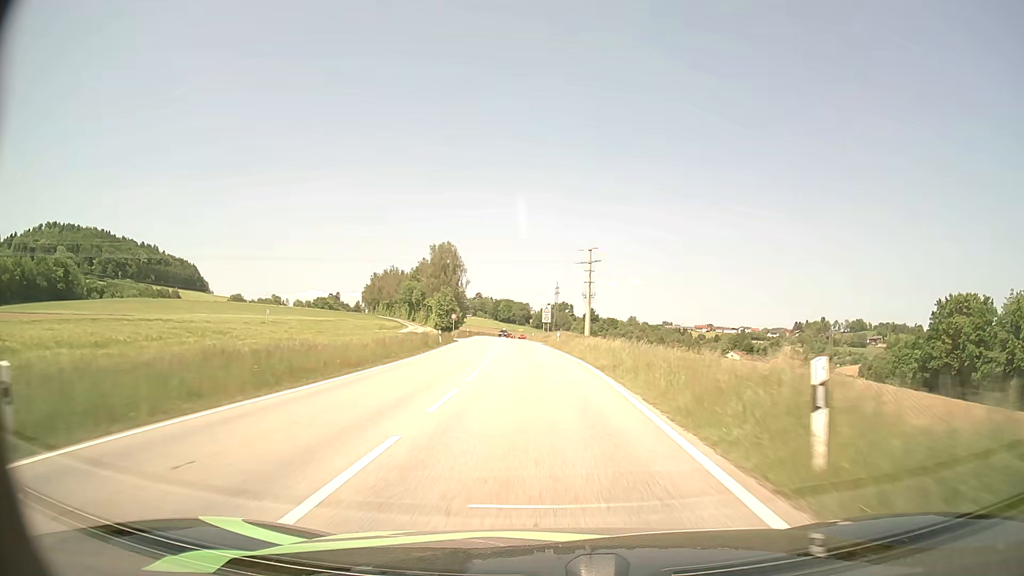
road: secondary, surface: asphalt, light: Day
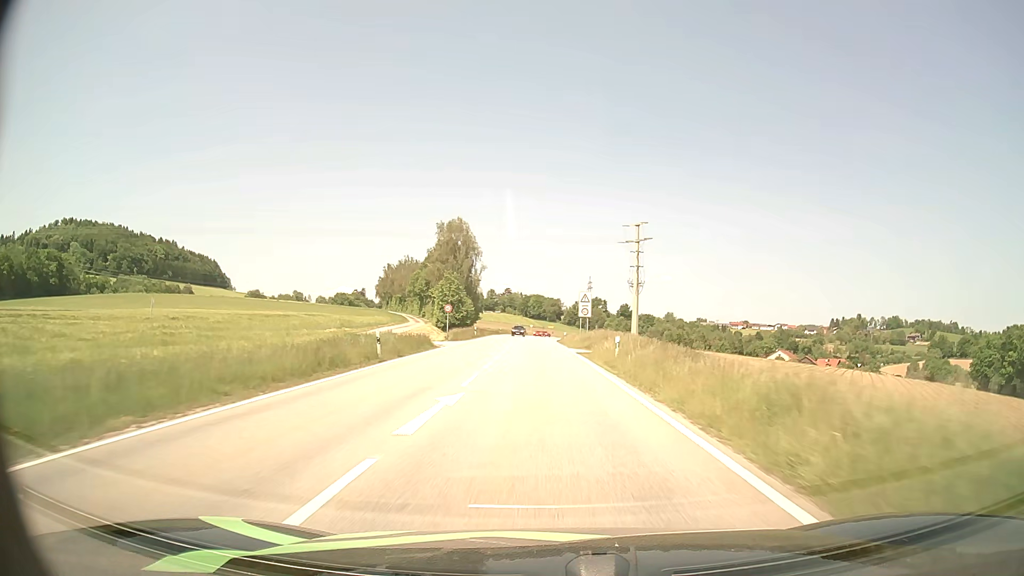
(-0.6, +25.9) m; -3°
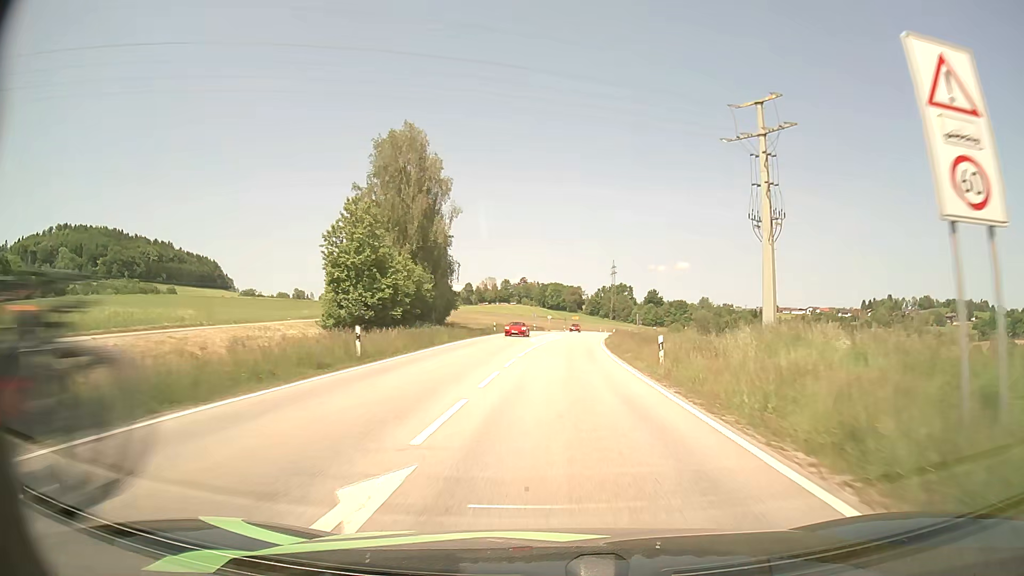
(-1.1, +48.7) m; -2°
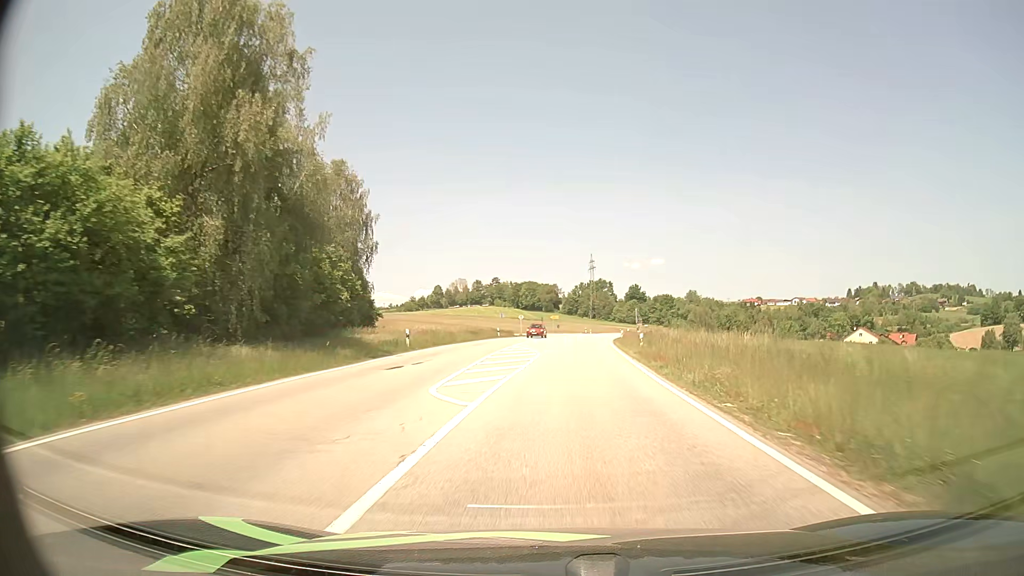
(+0.6, +31.9) m; +2°
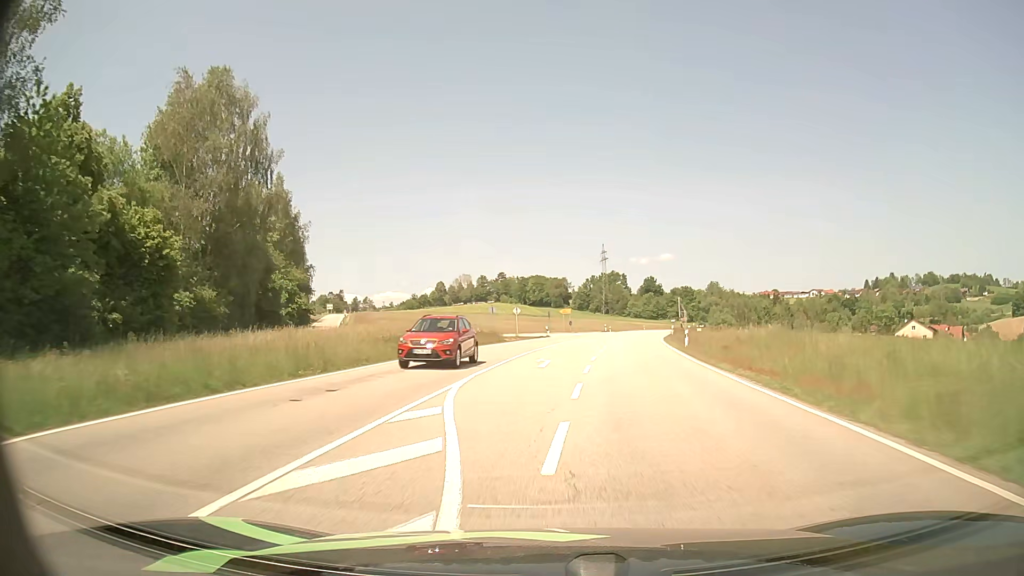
(+0.1, +29.8) m; -1°
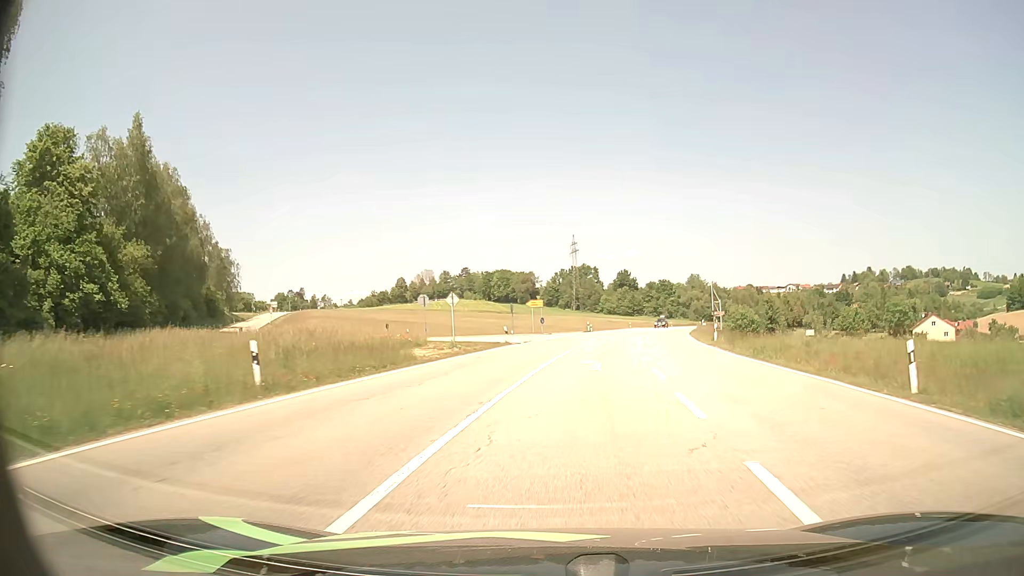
(+0.2, +26.8) m; +2°
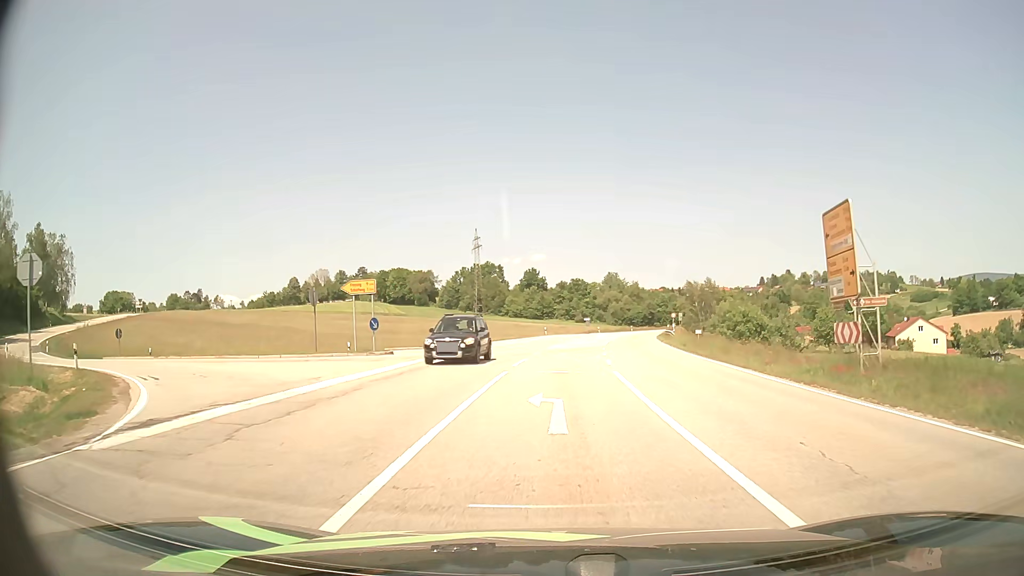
(+2.8, +34.4) m; +8°
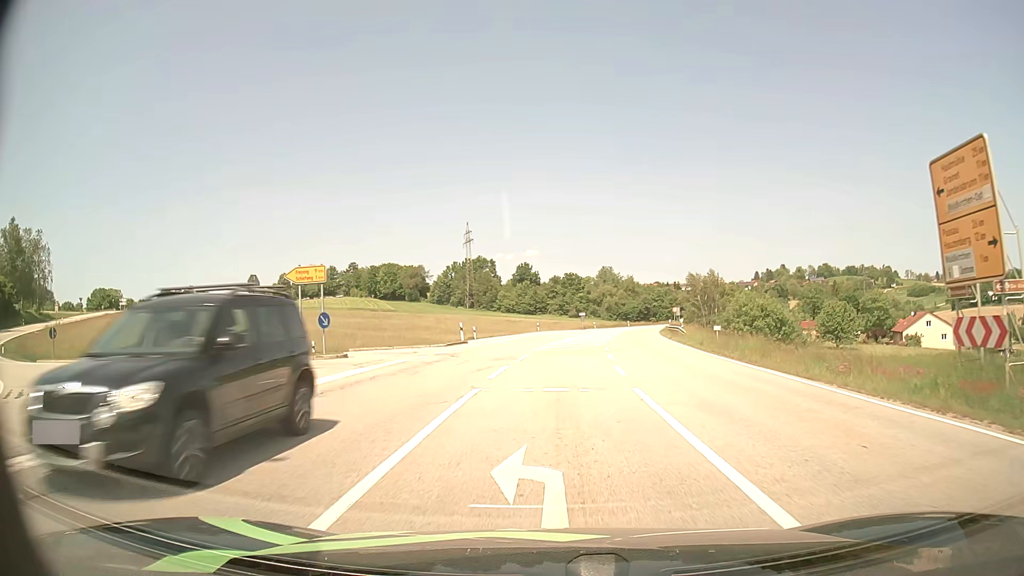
(0.0, +5.9) m; +1°
(0, +10) (-1, +20) (-6, +28) (-16, +31) (-26, +32) (-36, +33) (-45, +38) (-52, +44) (-59, +51) (-65, +59) m
